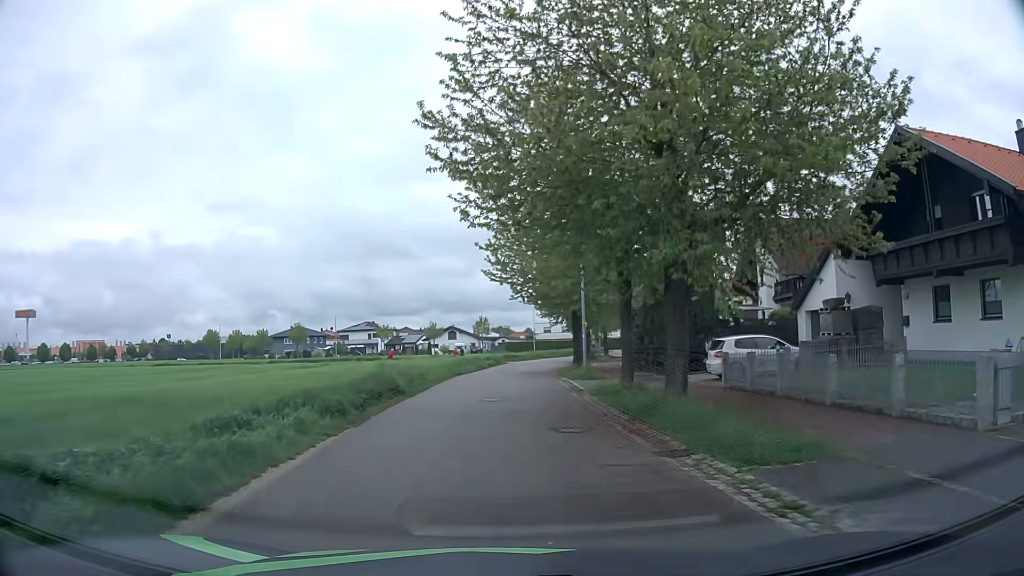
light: Day
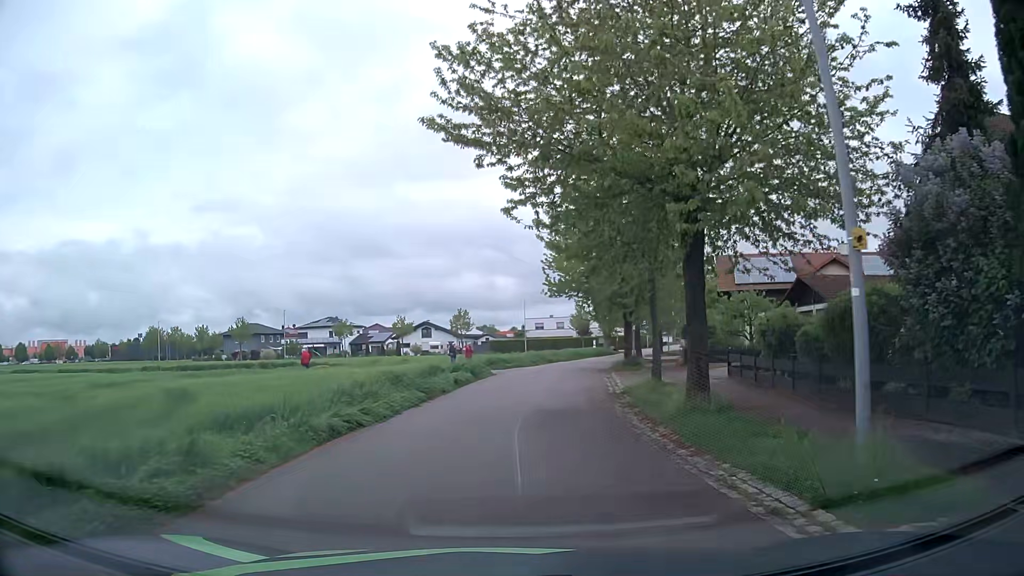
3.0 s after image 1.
(-0.1, +23.2) m; +1°
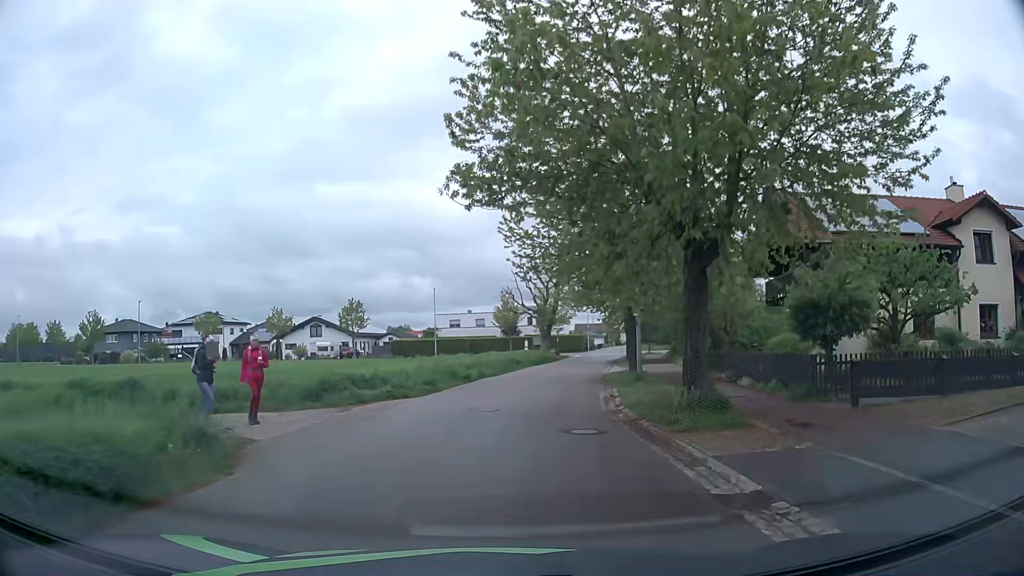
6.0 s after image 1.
(+1.4, +23.1) m; +8°
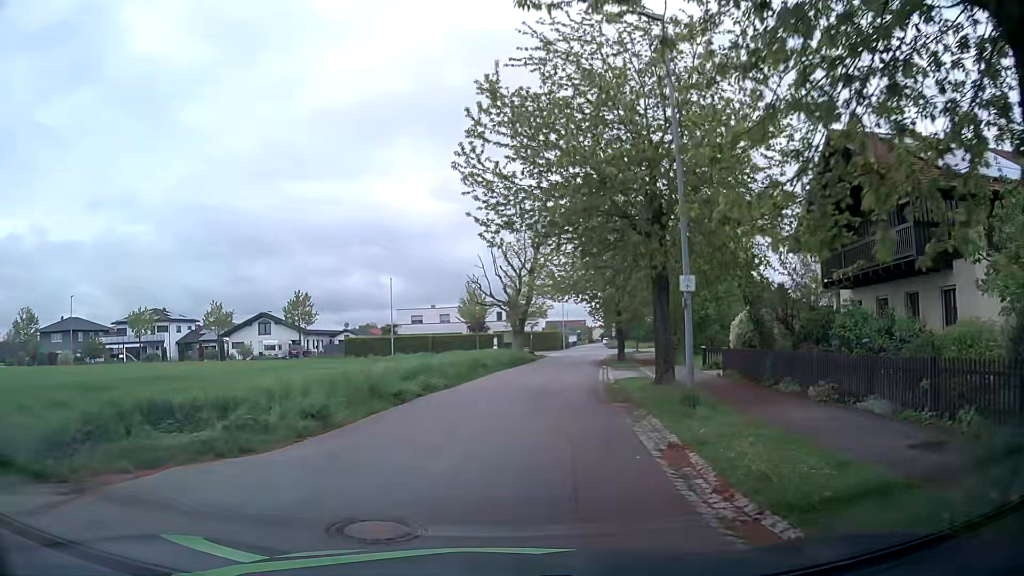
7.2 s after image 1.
(+0.1, +9.2) m; +2°
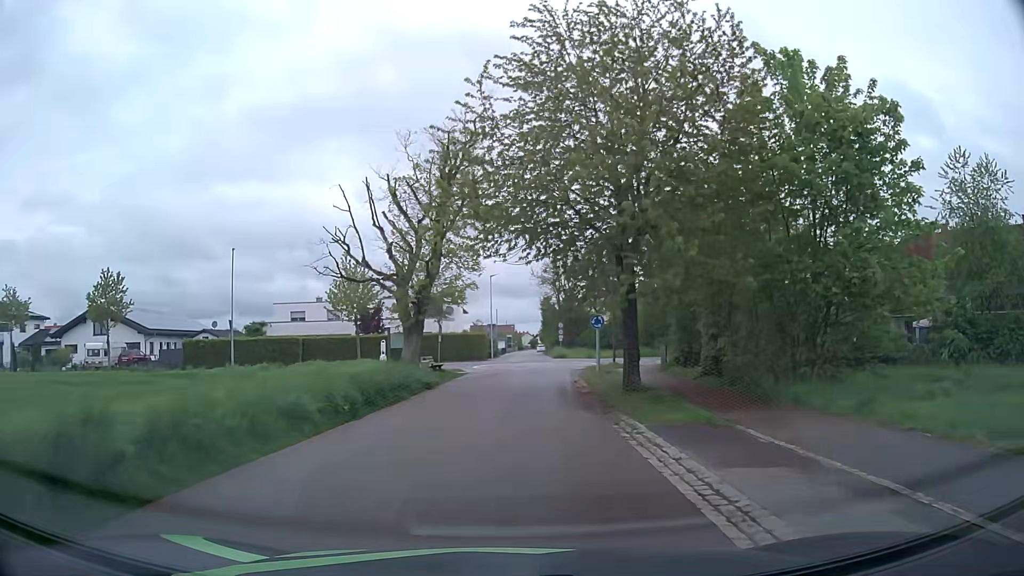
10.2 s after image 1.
(+1.8, +23.9) m; +7°
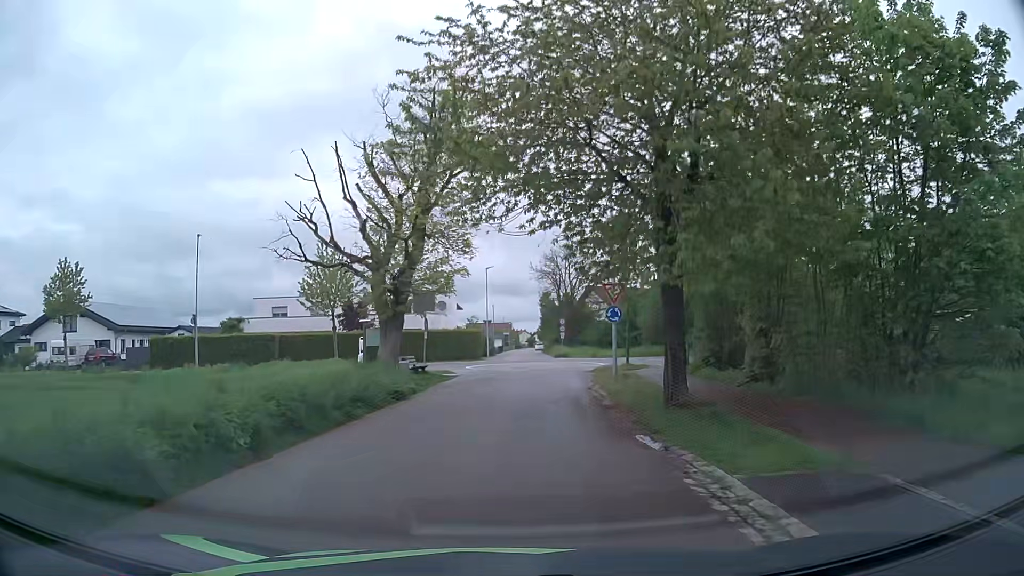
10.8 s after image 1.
(0.0, +5.1) m; +1°
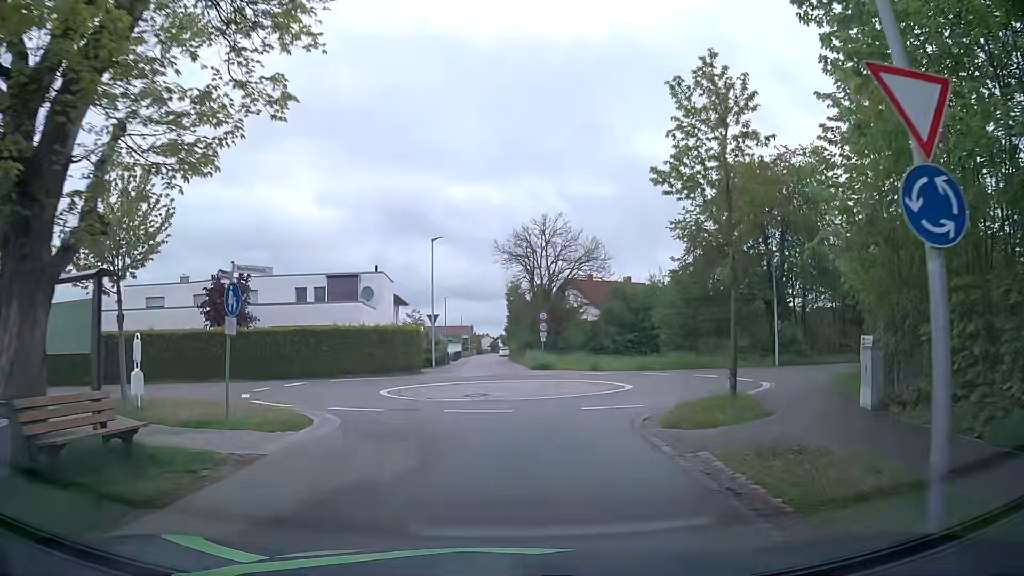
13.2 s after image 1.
(+0.2, +19.0) m; +2°
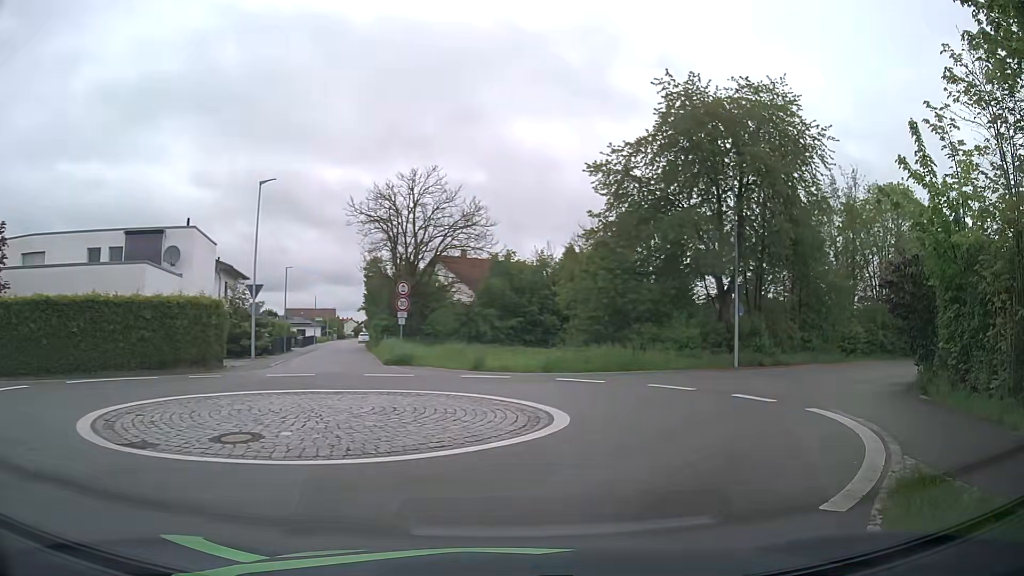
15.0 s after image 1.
(+0.7, +11.5) m; +12°
(+2, +10) (-2, +18) (-9, +13) (-5, +4) (-1, -5) (+1, -15) (+3, -24) (+5, -34) (+8, -44) (+11, -53) m
